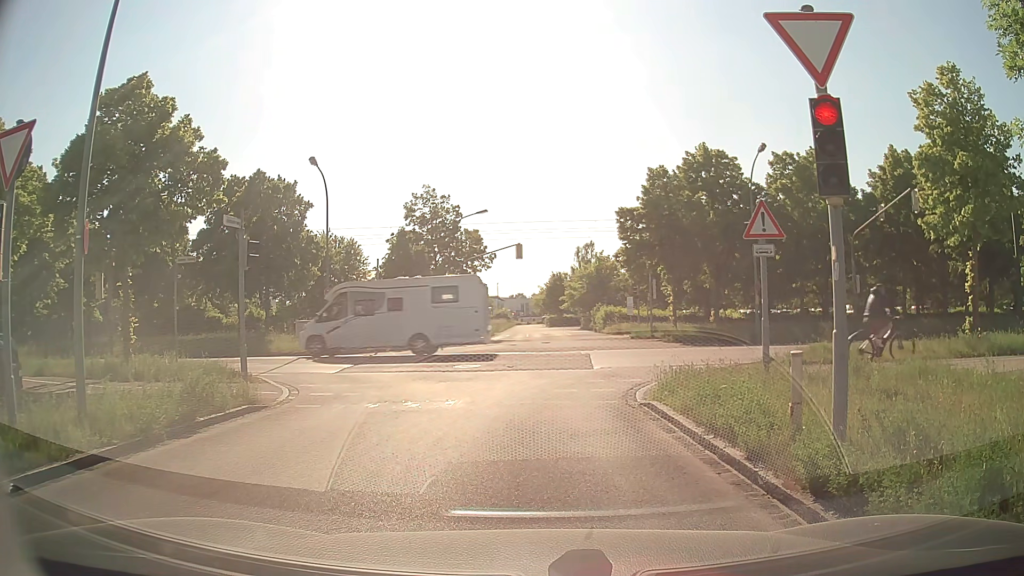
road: residential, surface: asphalt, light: Day
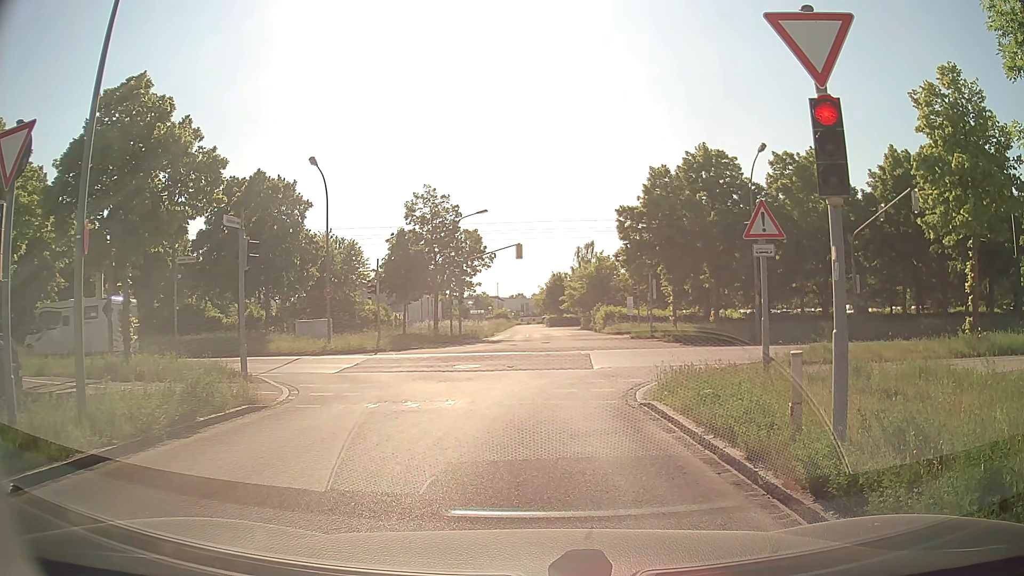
(0.0, 0.0) m; 0°
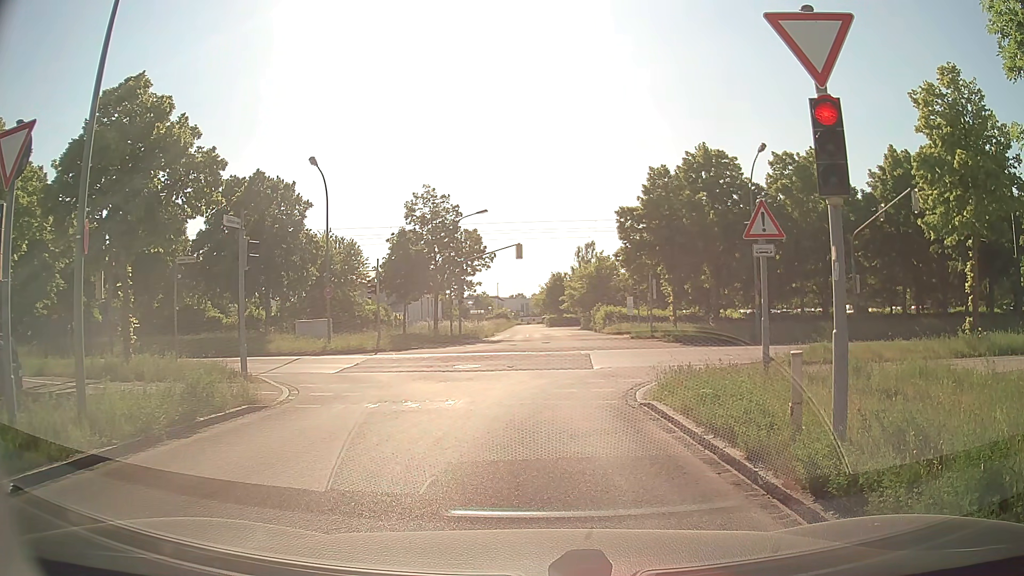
(0.0, 0.0) m; 0°
